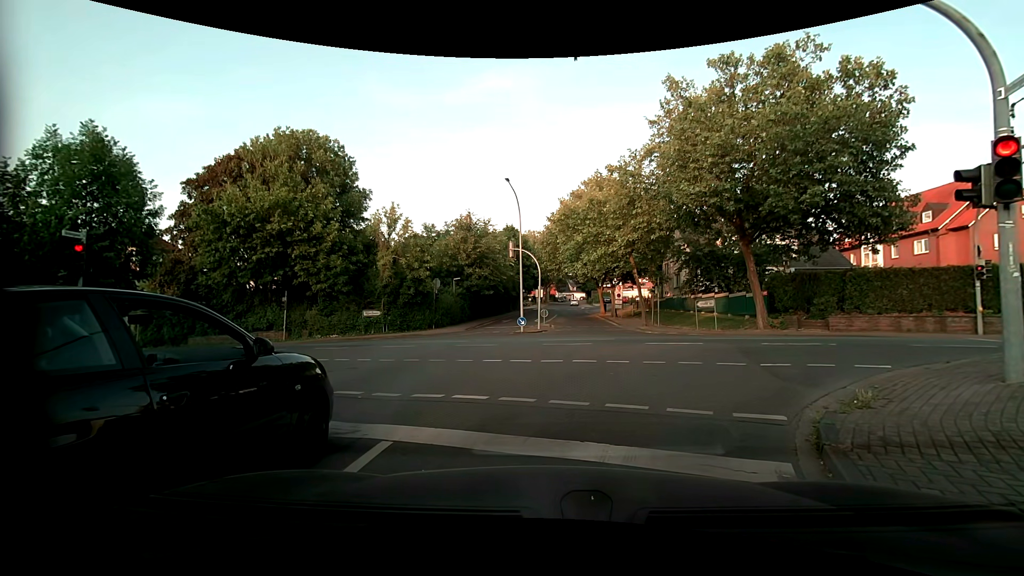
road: residential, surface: asphalt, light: Day
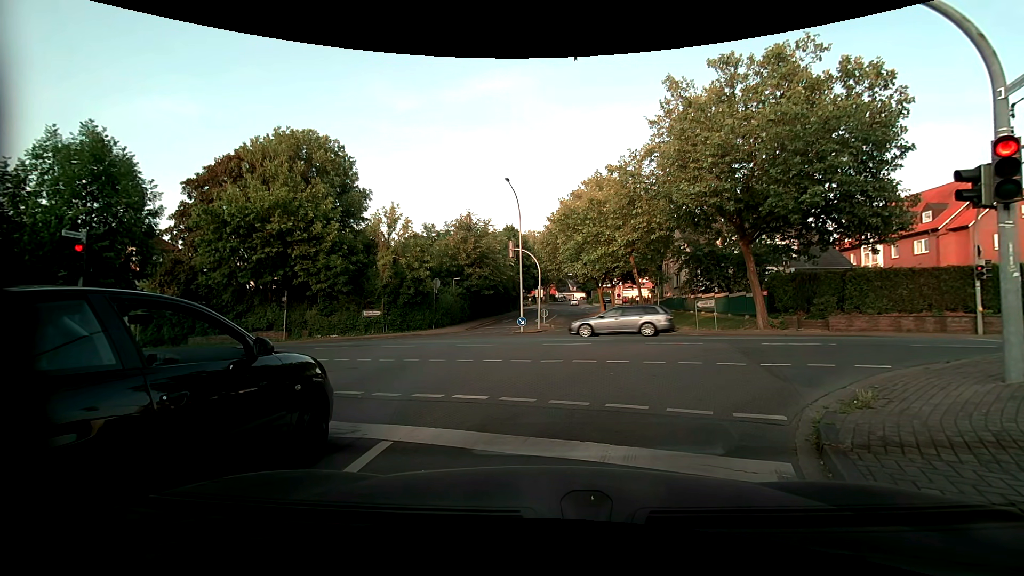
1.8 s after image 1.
(0.0, 0.0) m; 0°
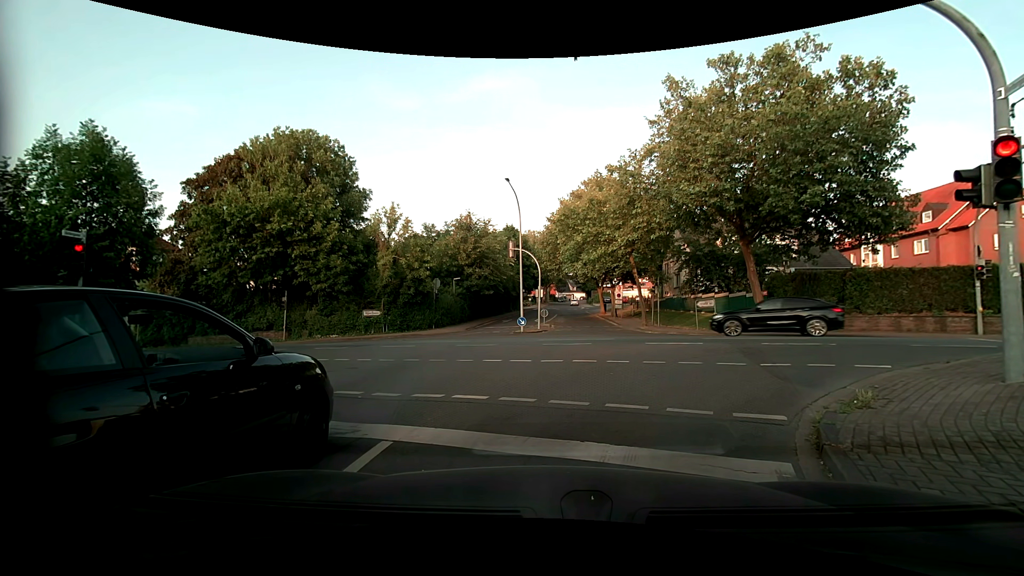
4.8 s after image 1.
(0.0, 0.0) m; 0°
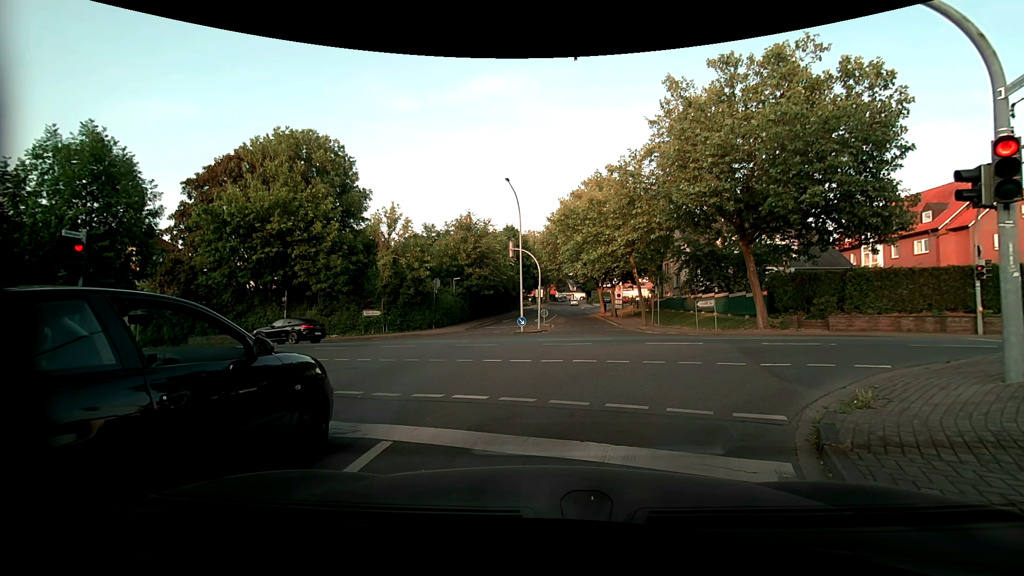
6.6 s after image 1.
(0.0, 0.0) m; 0°
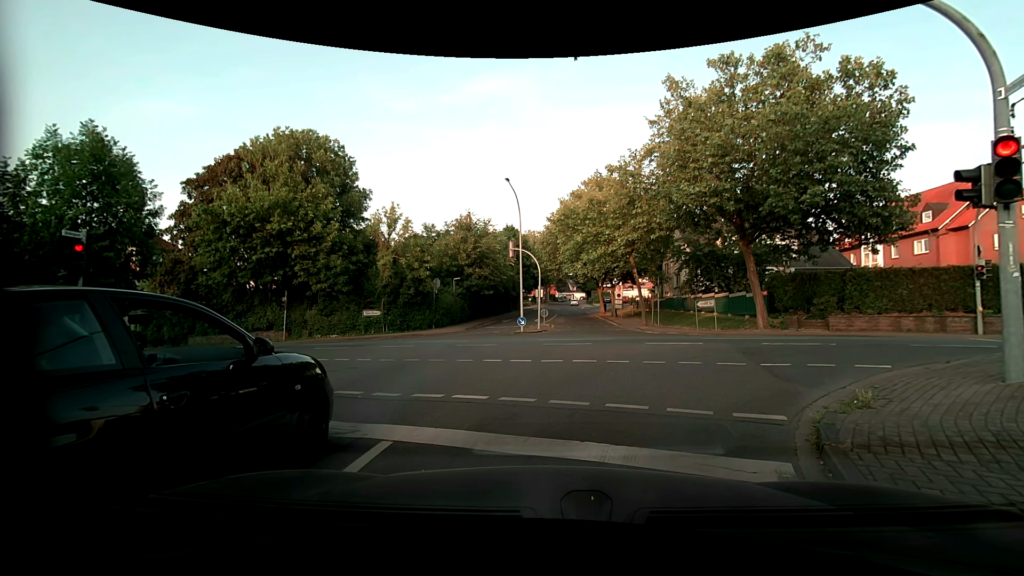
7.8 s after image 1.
(0.0, 0.0) m; 0°
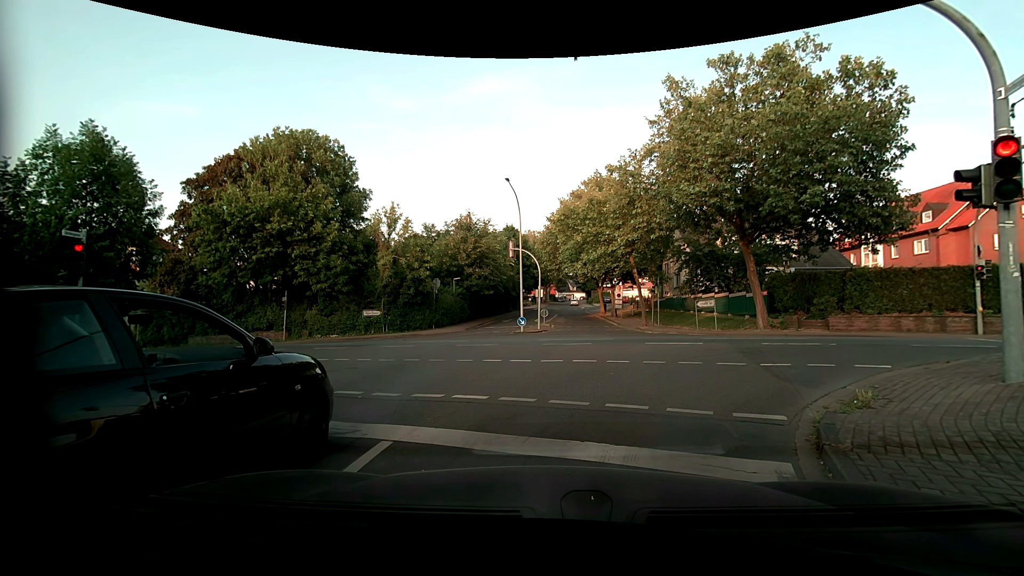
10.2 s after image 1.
(0.0, 0.0) m; 0°
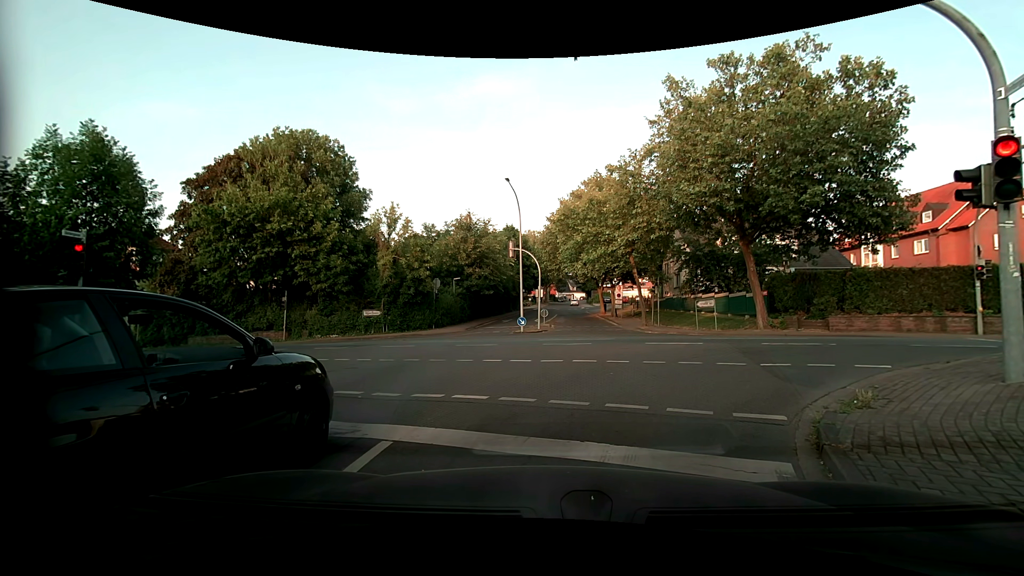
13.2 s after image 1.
(0.0, 0.0) m; 0°
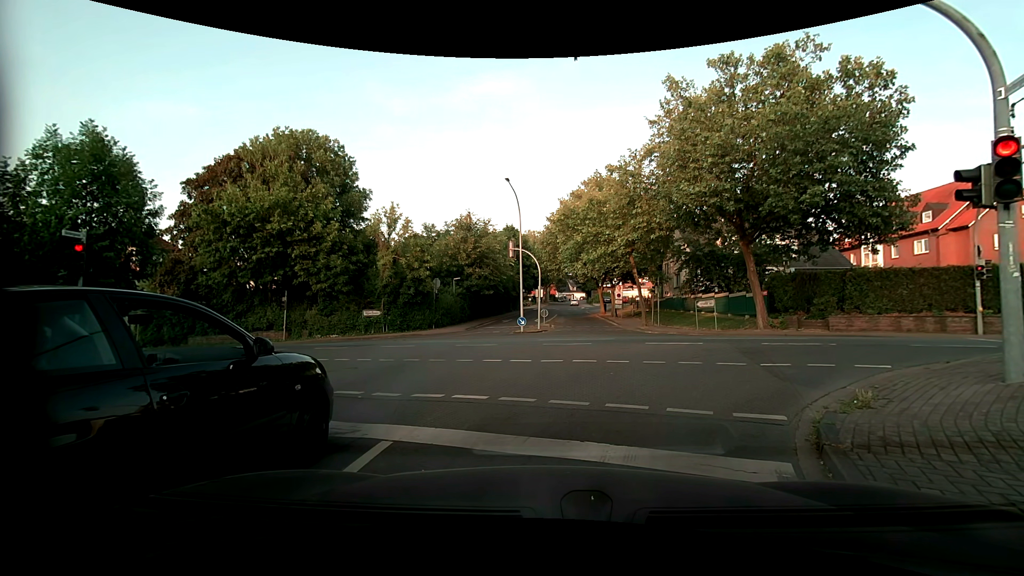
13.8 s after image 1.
(0.0, 0.0) m; 0°
